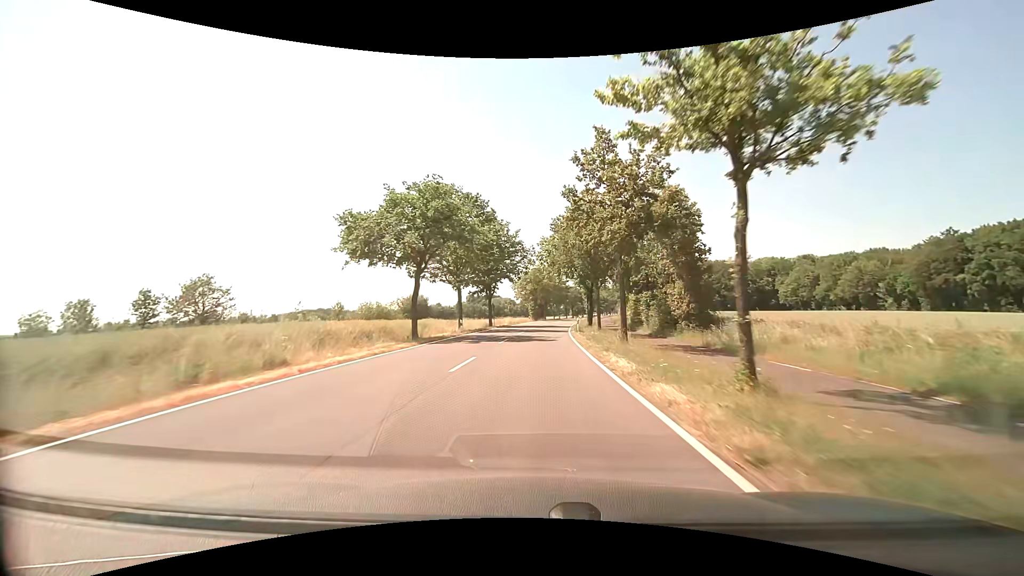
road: secondary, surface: asphalt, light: Day
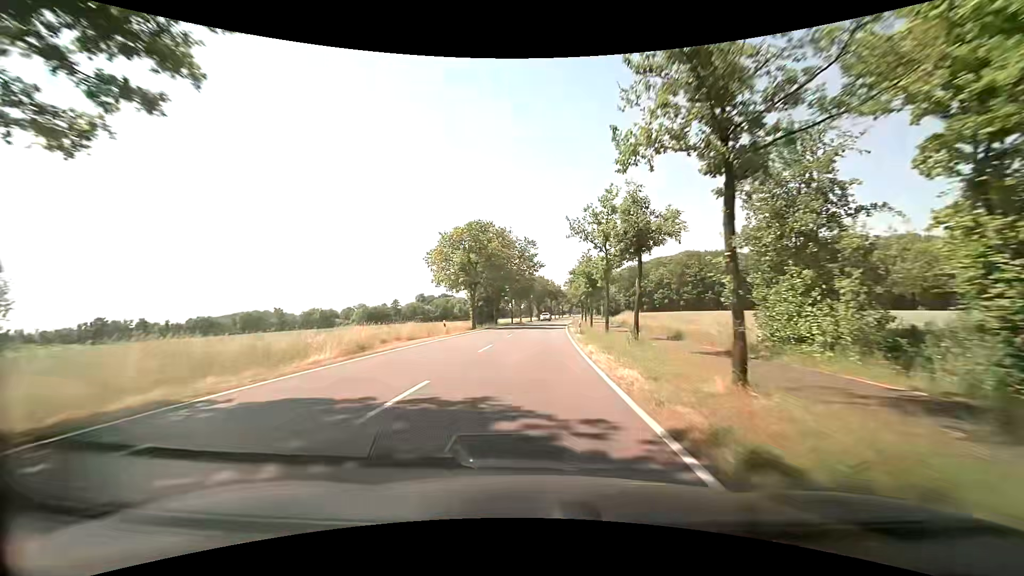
(+2.2, +53.3) m; +4°
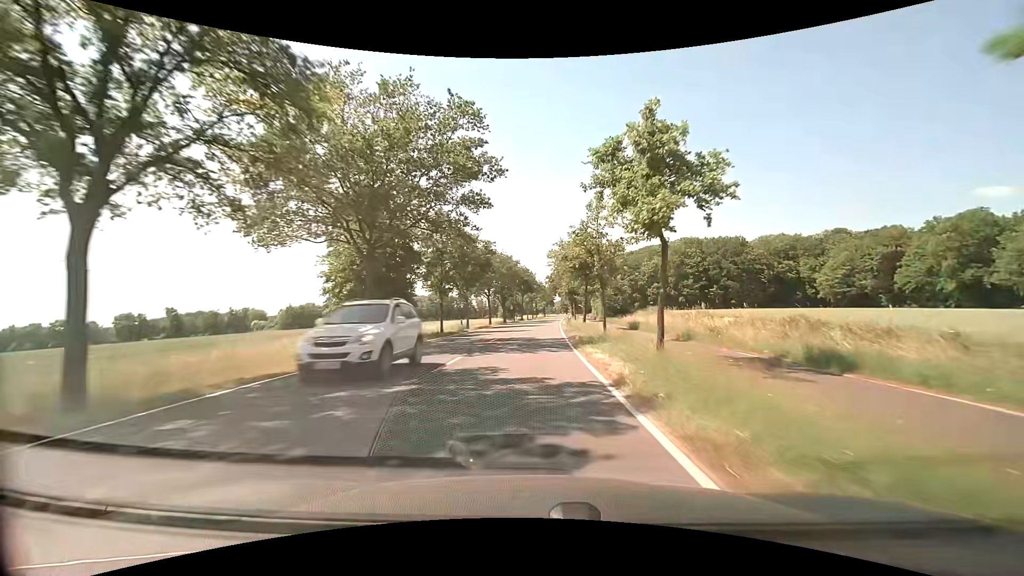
(+1.6, +42.7) m; +4°
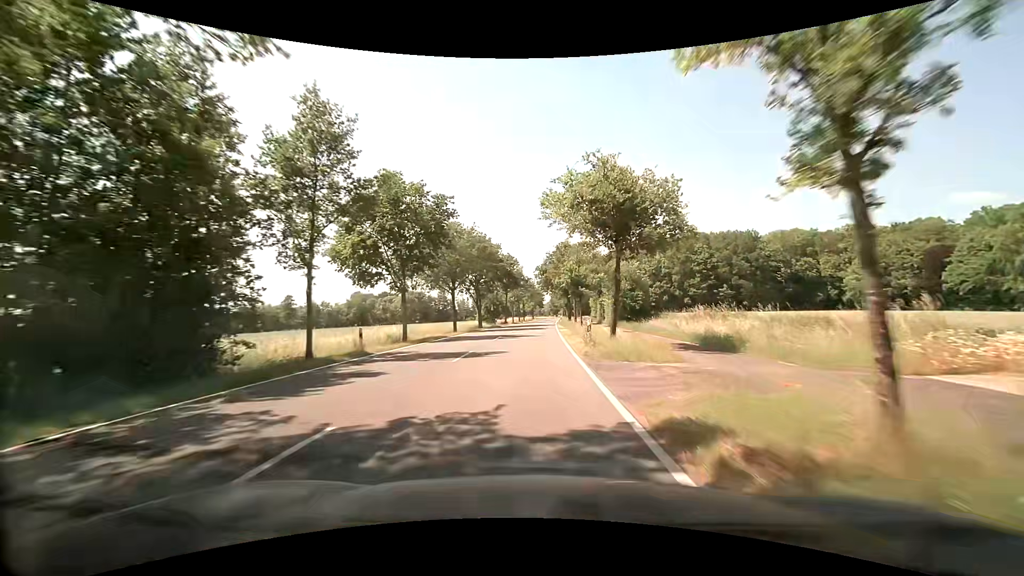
(+0.3, +21.4) m; +2°
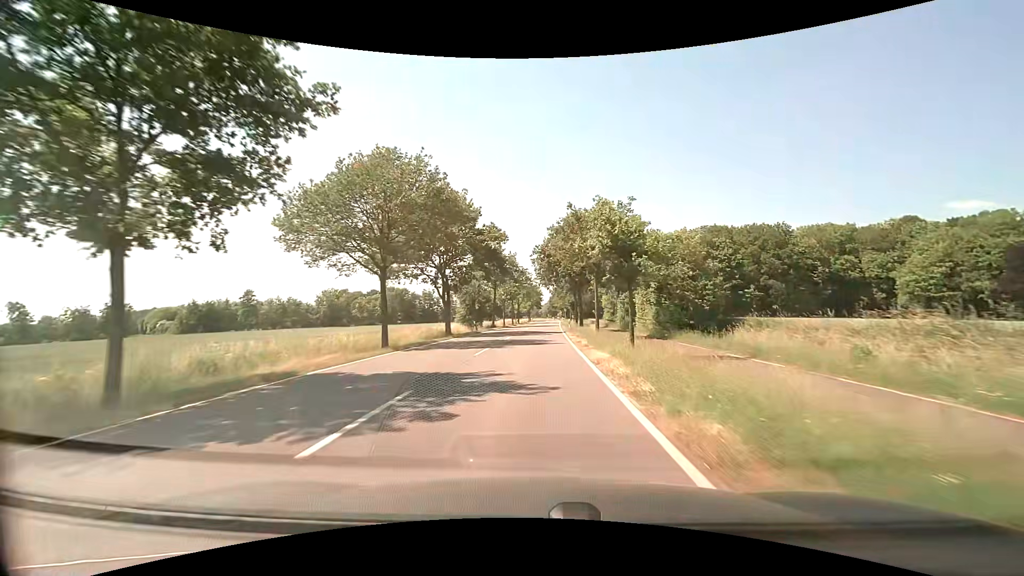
(0.0, +21.5) m; 0°
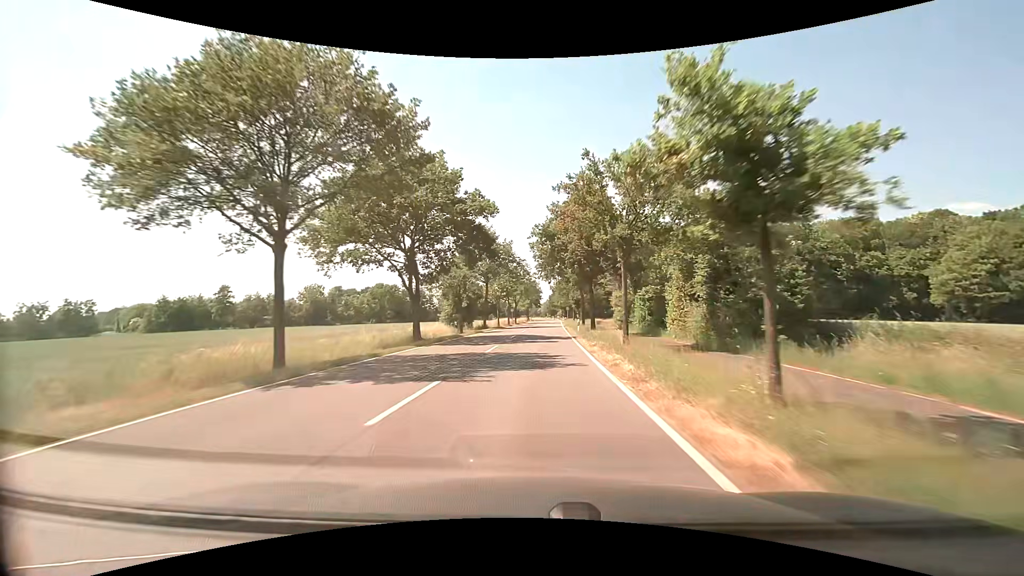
(0.0, +10.7) m; 0°
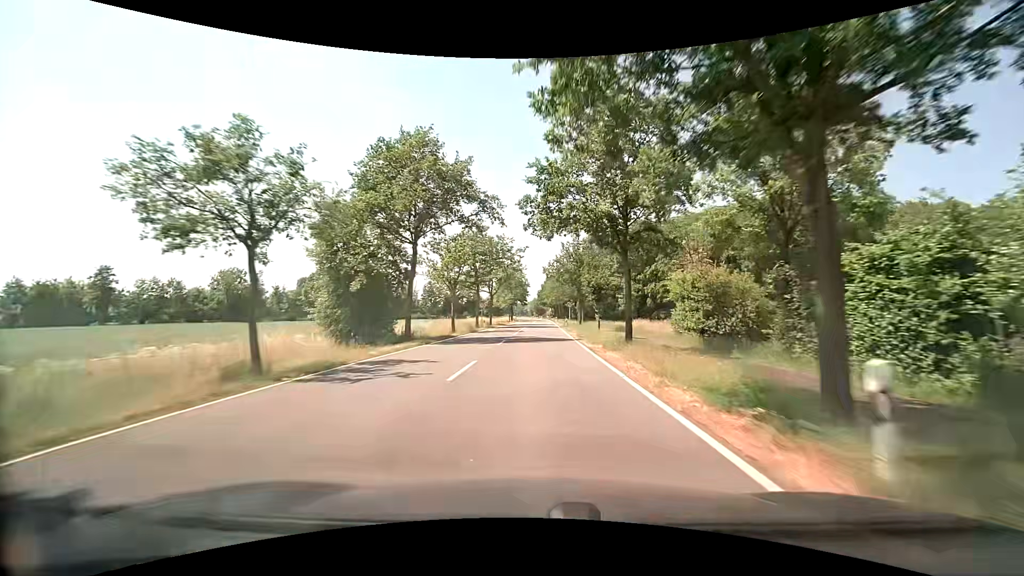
(+0.5, +32.2) m; +2°
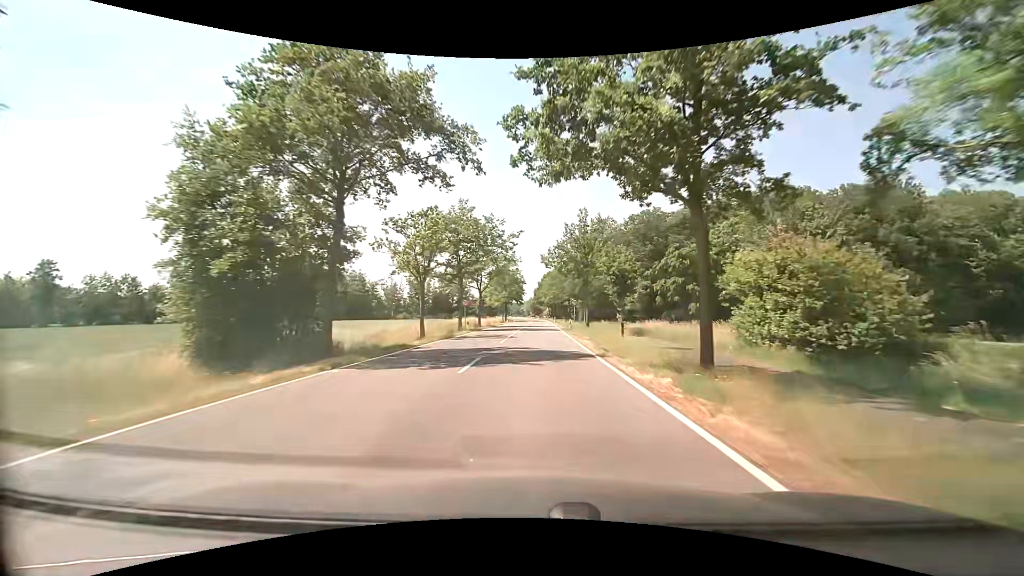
(0.0, +10.7) m; 0°
(0, +10) (0, +20) (0, +30) (0, +40) (0, +50) (+1, +60) (+1, +70) (+1, +80) (+1, +90) (+1, +100) m
